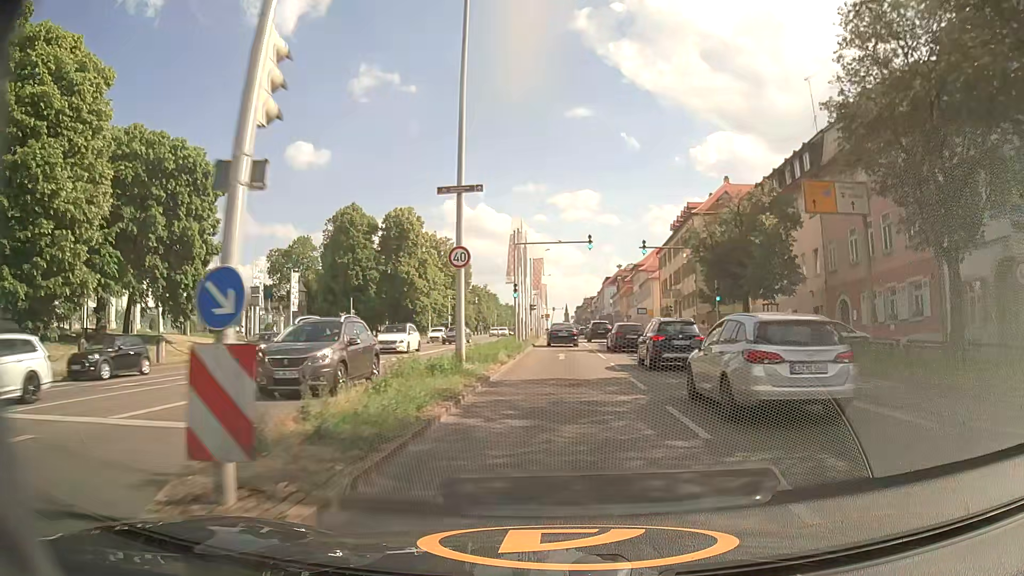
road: primary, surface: asphalt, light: Day
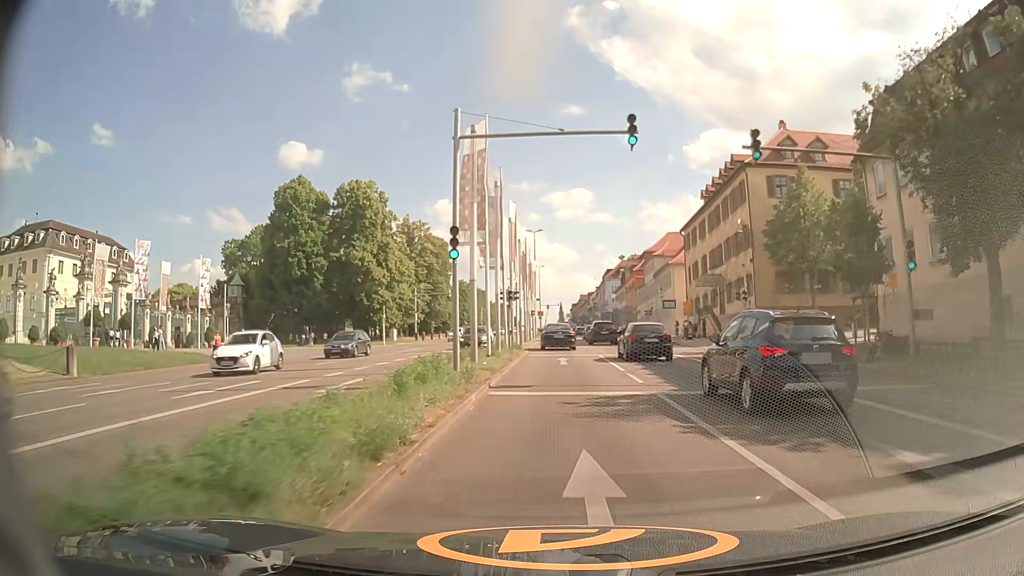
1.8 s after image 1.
(-0.1, +23.2) m; 0°
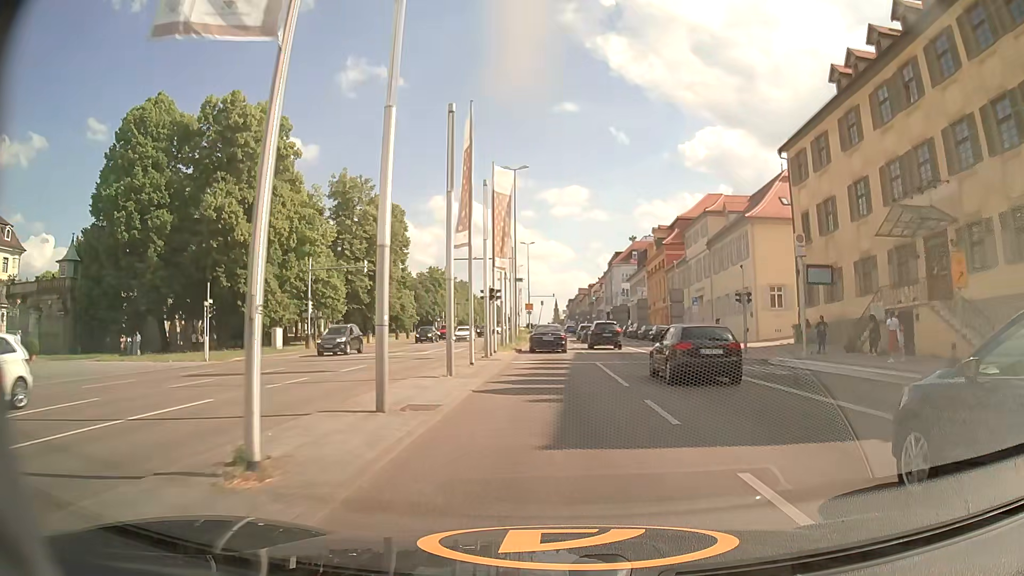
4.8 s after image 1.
(+0.4, +36.9) m; 0°
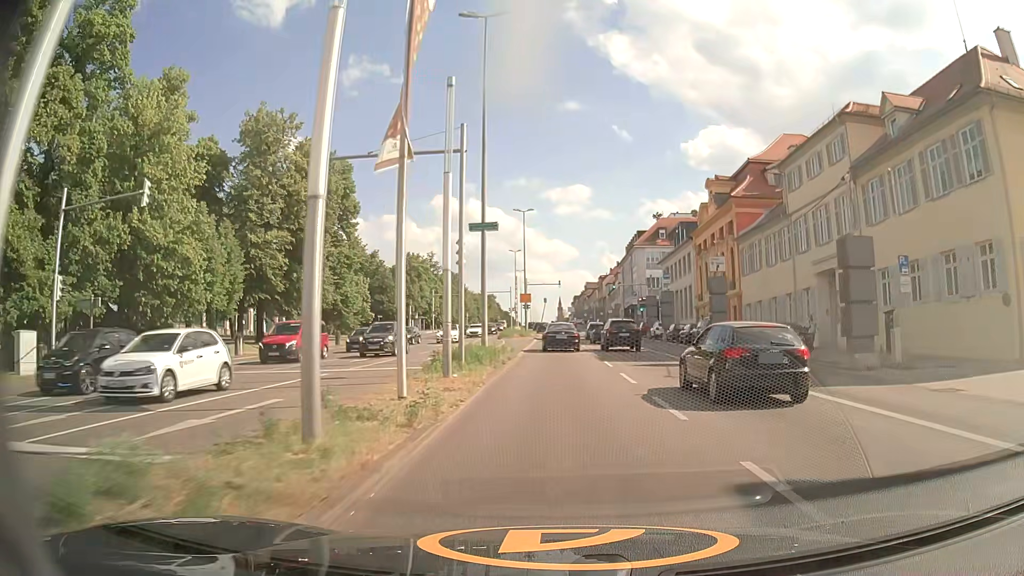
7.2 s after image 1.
(-0.2, +29.7) m; 0°
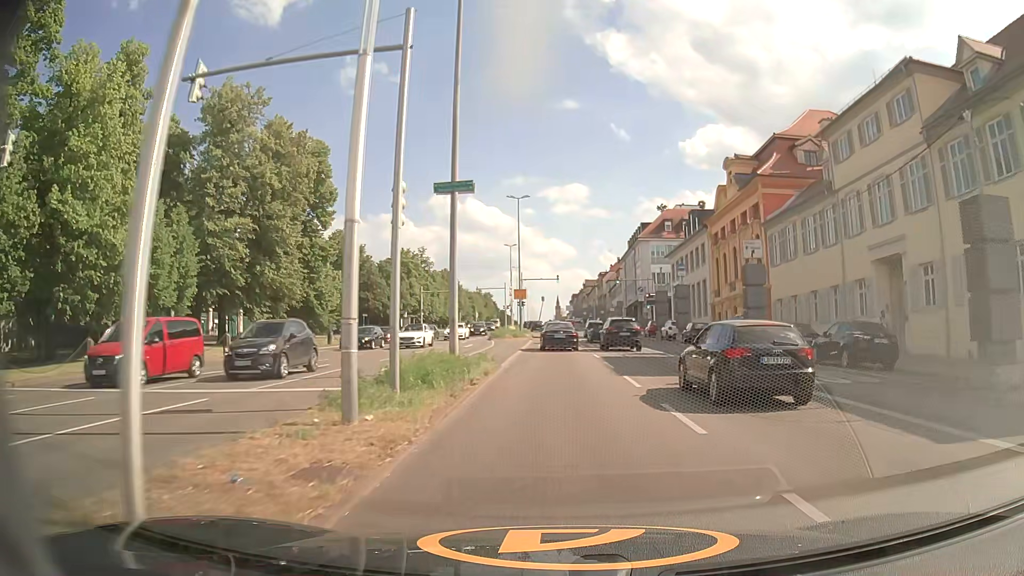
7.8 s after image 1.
(0.0, +7.4) m; +1°
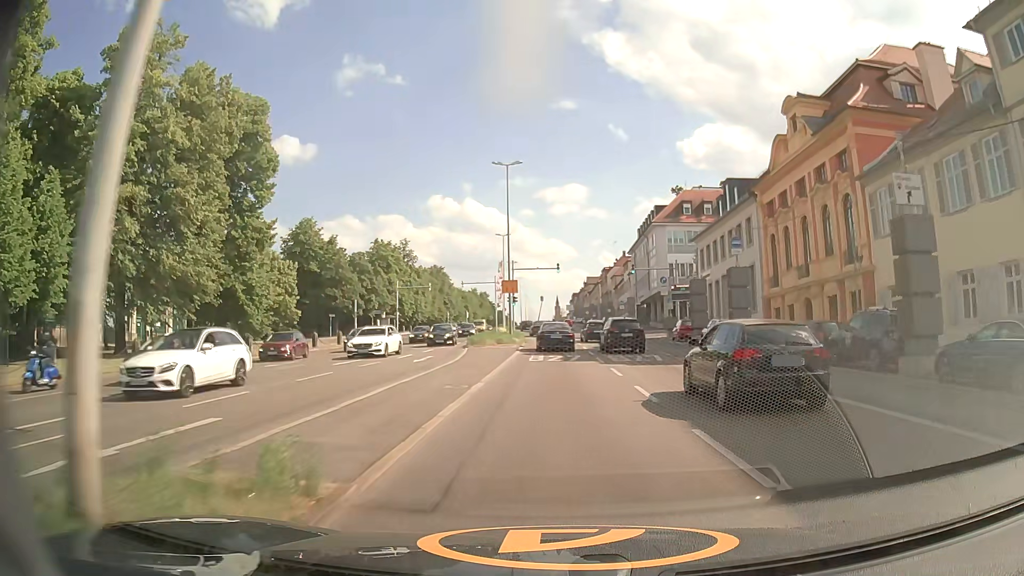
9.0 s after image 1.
(0.0, +15.1) m; 0°
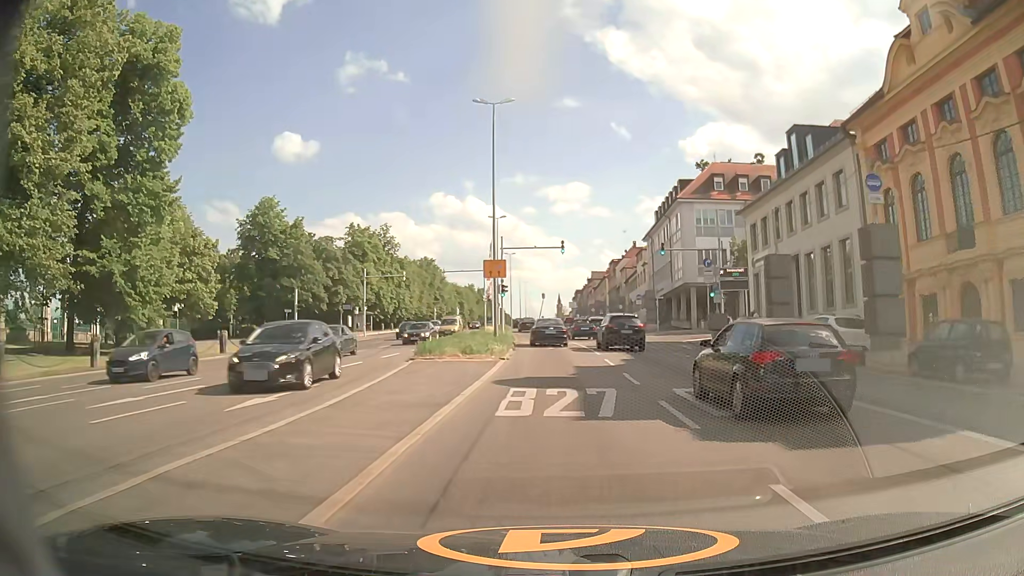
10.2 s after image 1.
(0.0, +15.3) m; 0°
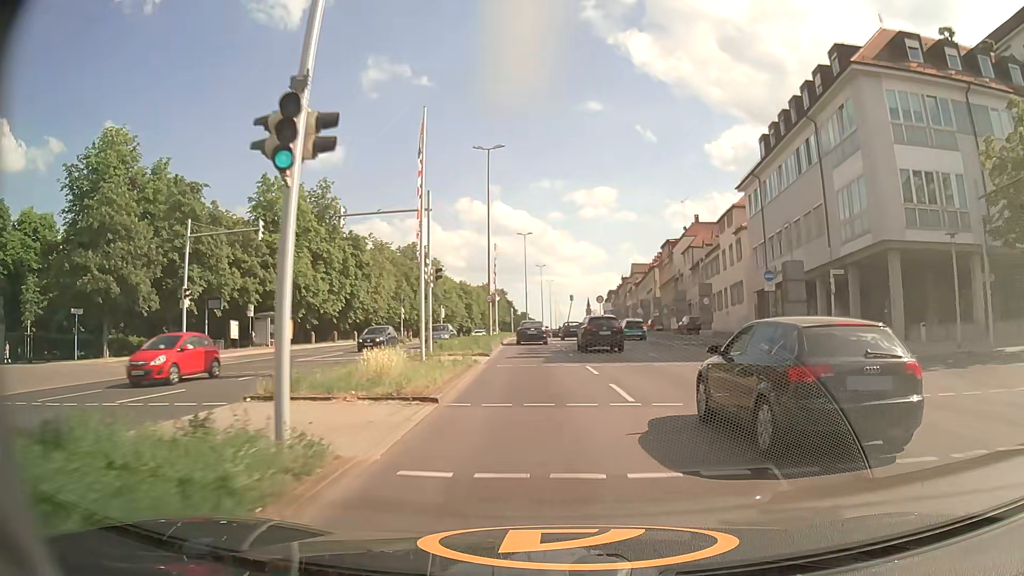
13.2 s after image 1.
(-0.3, +38.0) m; -3°
(0, +10) (0, +20) (-1, +30) (-1, +40) (-1, +50) (-2, +60) (-2, +70) (-2, +80) (-1, +90) (-1, +100) m
